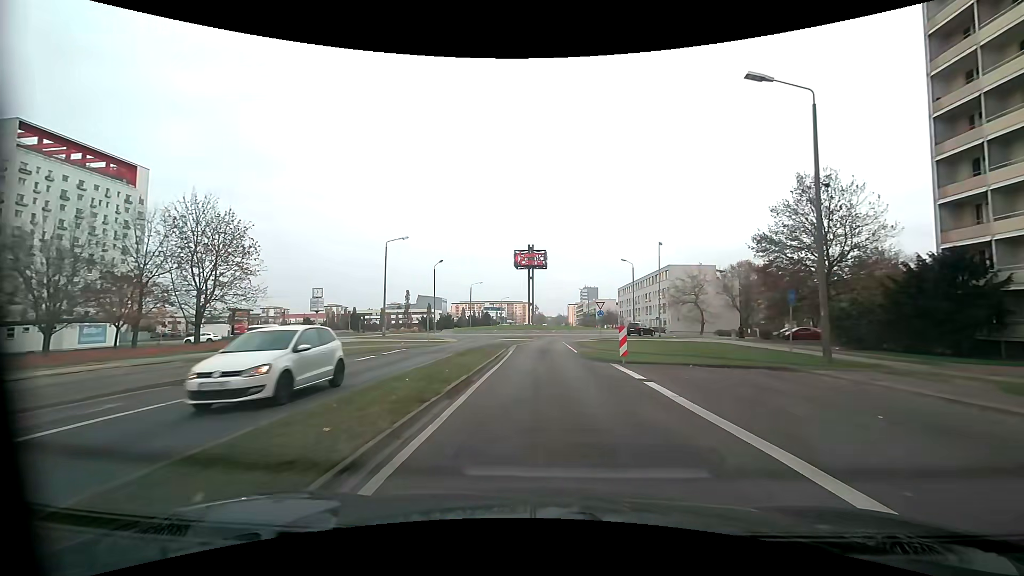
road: tertiary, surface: asphalt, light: Day
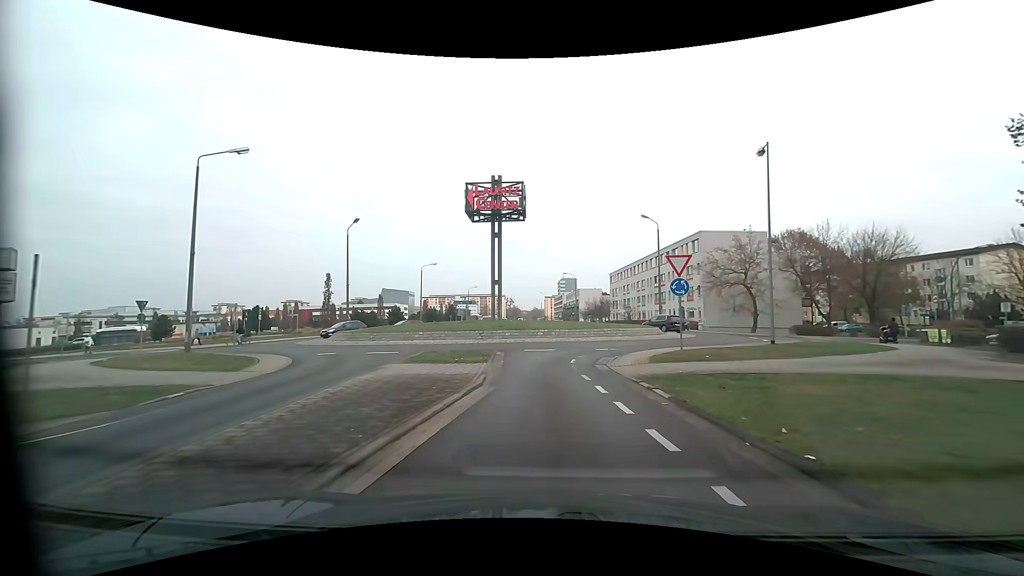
(+0.2, +28.8) m; +4°
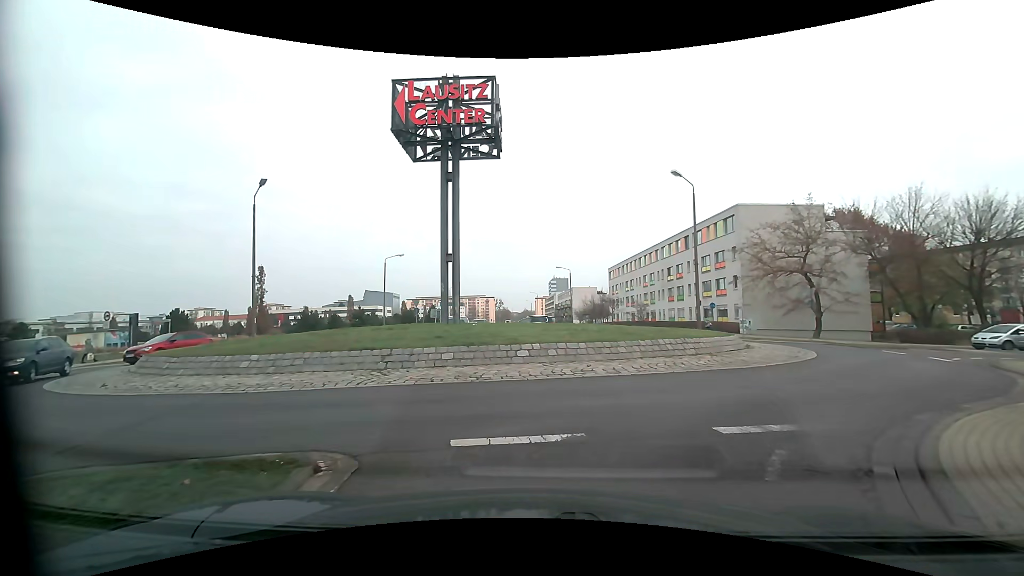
(-0.1, +14.3) m; -1°
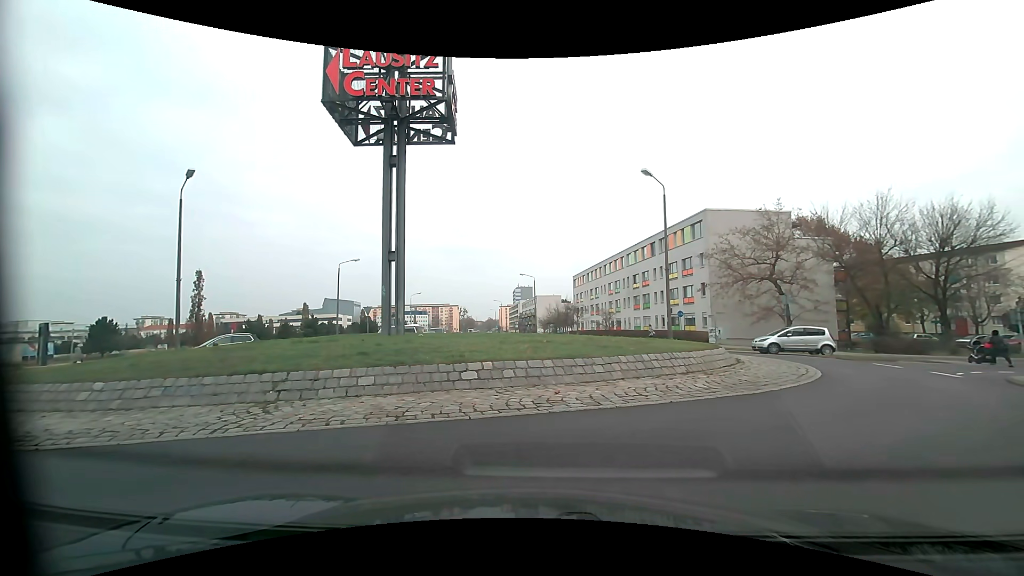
(+0.1, +2.5) m; +2°
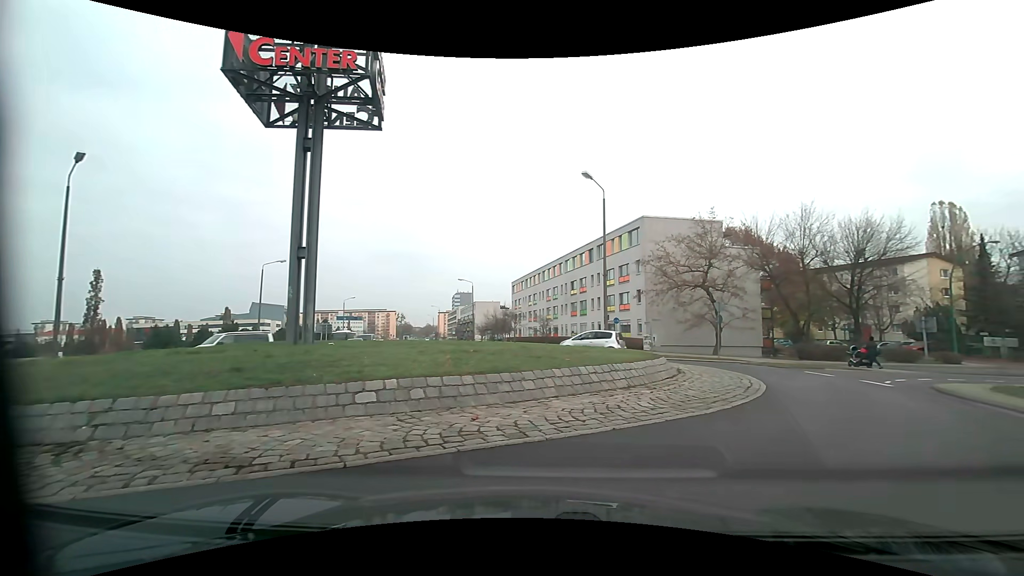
(+0.2, +2.1) m; +9°
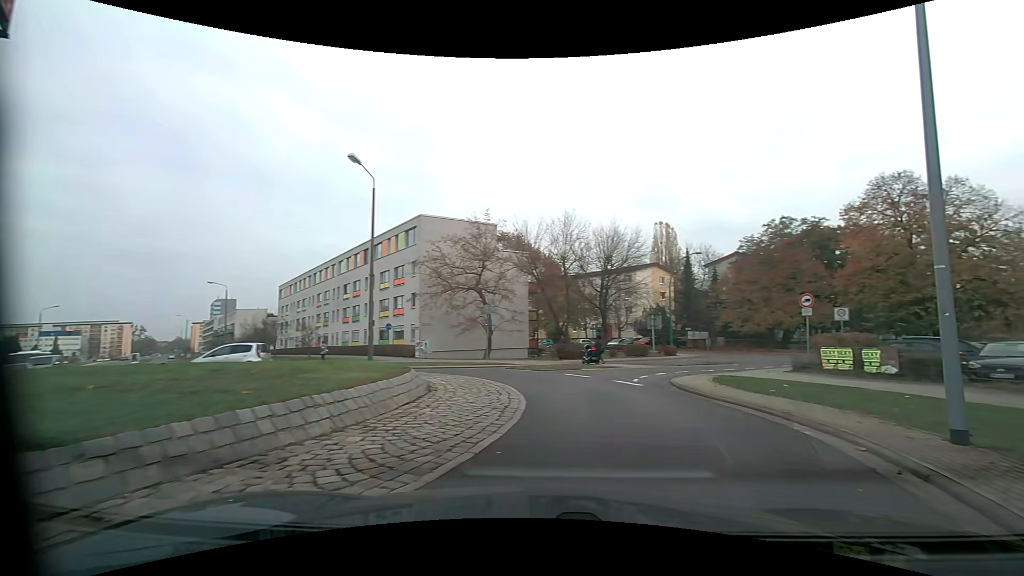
(+0.9, +3.8) m; +26°
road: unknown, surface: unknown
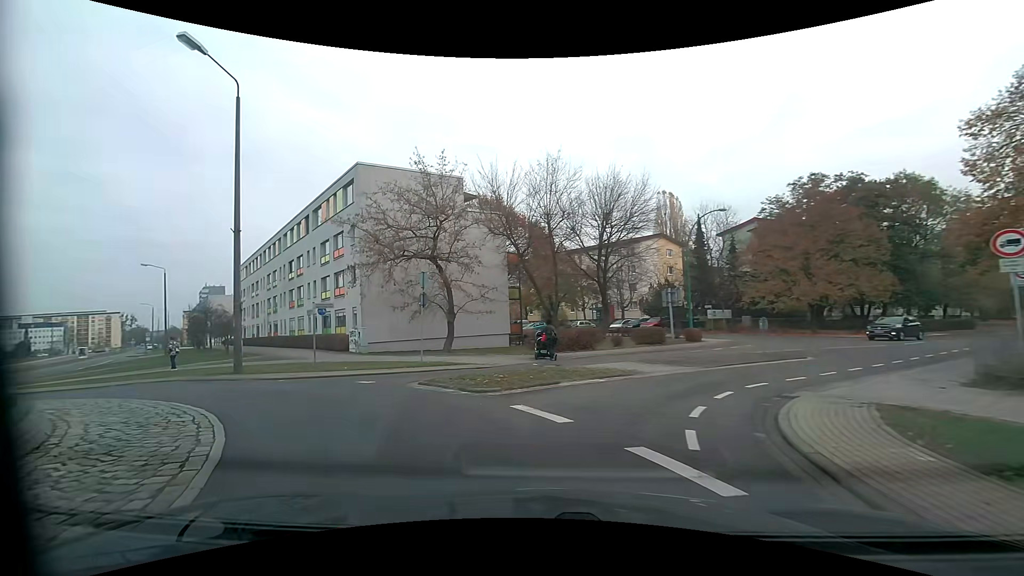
(+1.3, +11.0) m; -2°
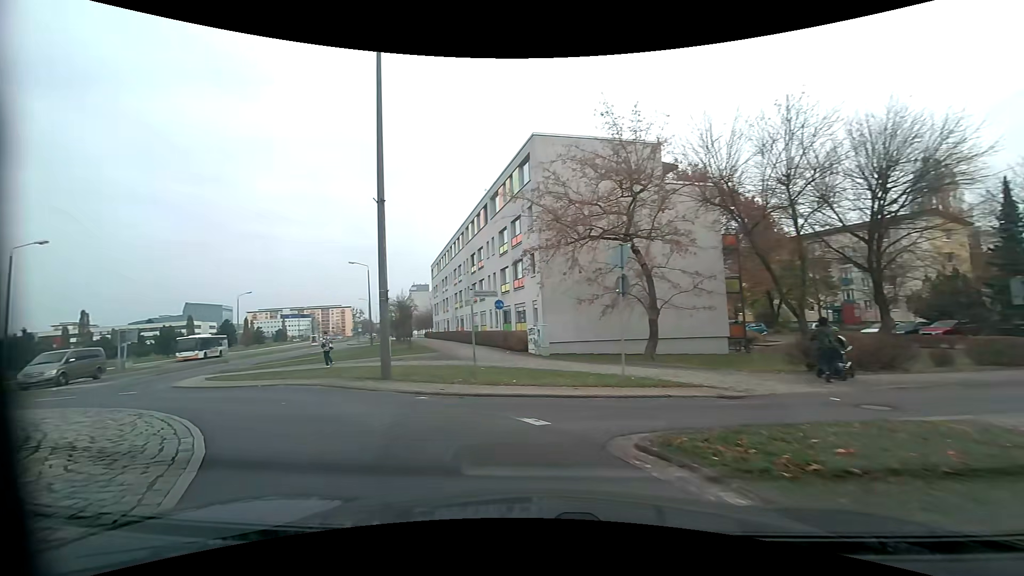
(-1.1, +6.2) m; -23°
(-3, +9) (-10, +16) (-17, +23) (-20, +33) (-22, +43) (-24, +52) (-27, +62) (-29, +72) (-32, +81) (-34, +91) m
